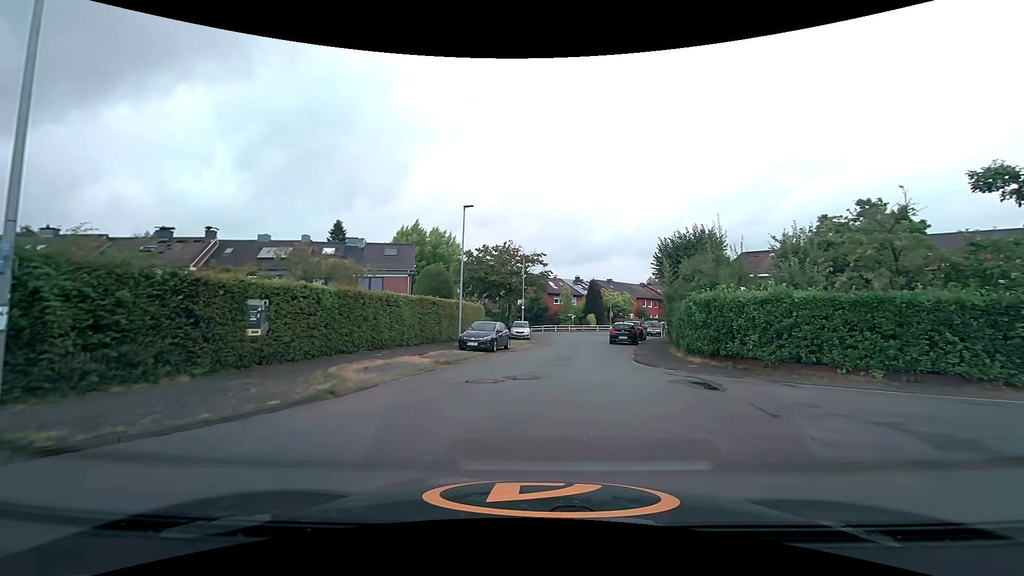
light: Day
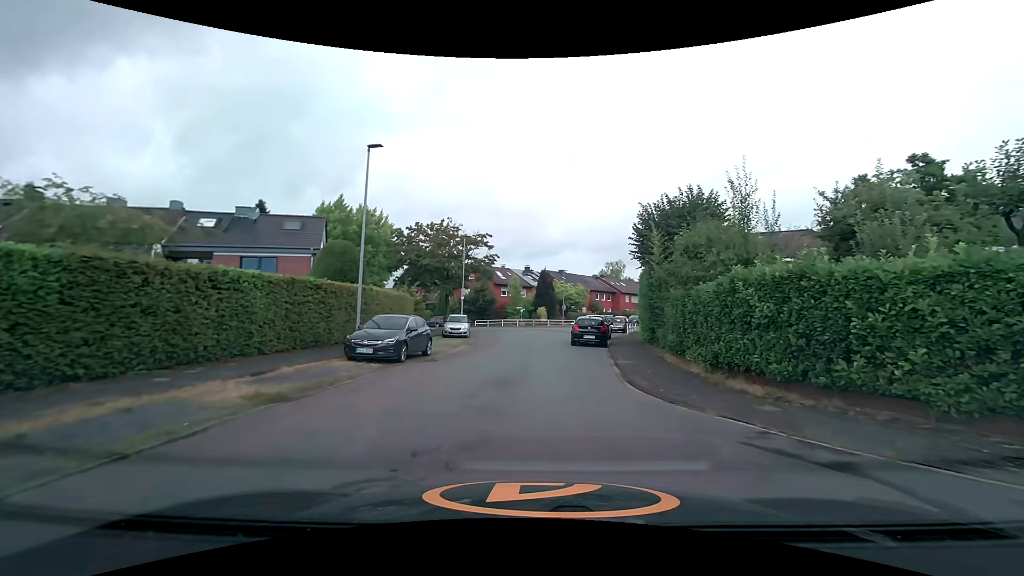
(+0.4, +8.7) m; +6°
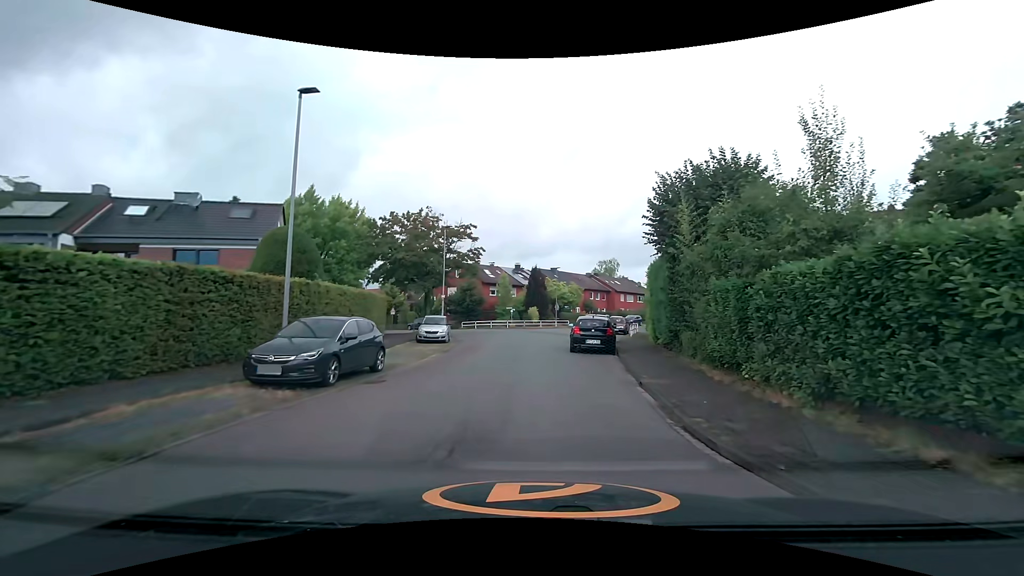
(+0.1, +4.8) m; +2°
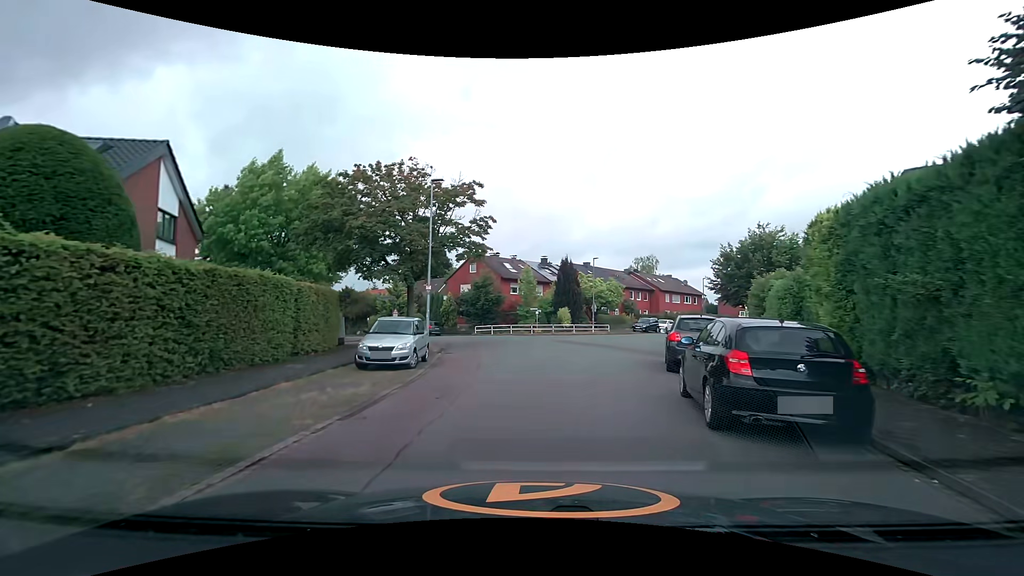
(-0.5, +12.9) m; -4°
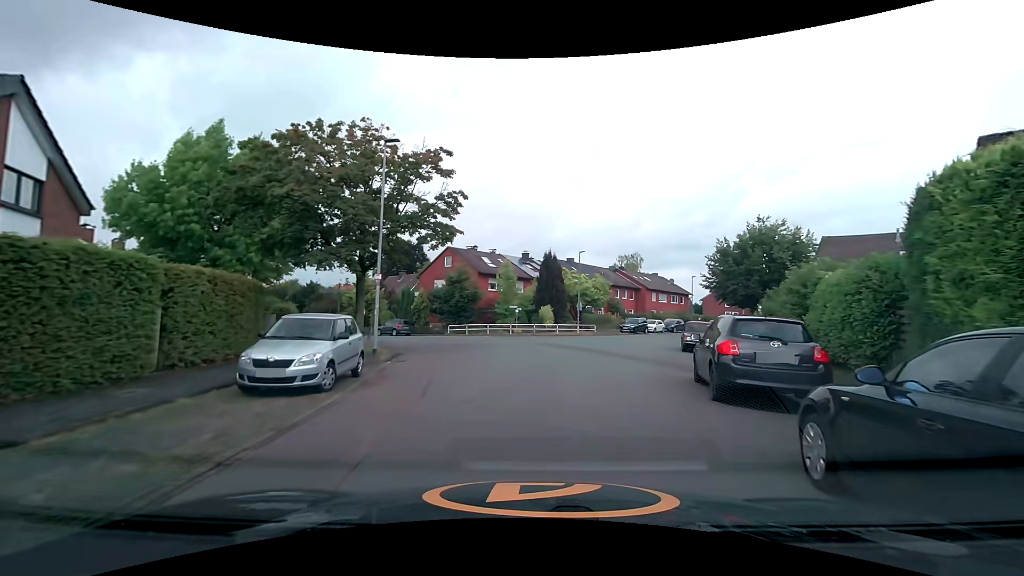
(0.0, +4.8) m; +1°
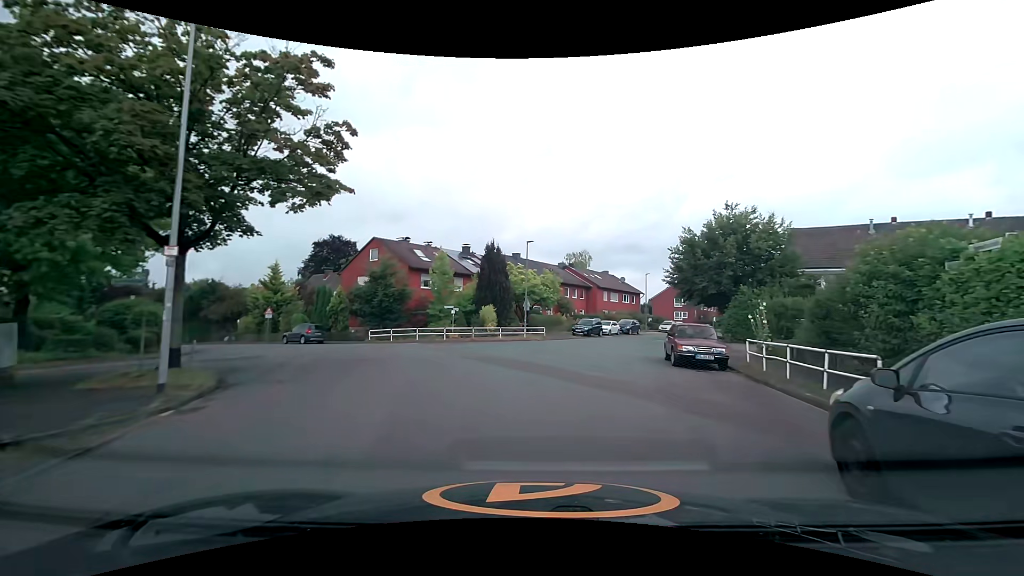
(+0.5, +7.5) m; +6°
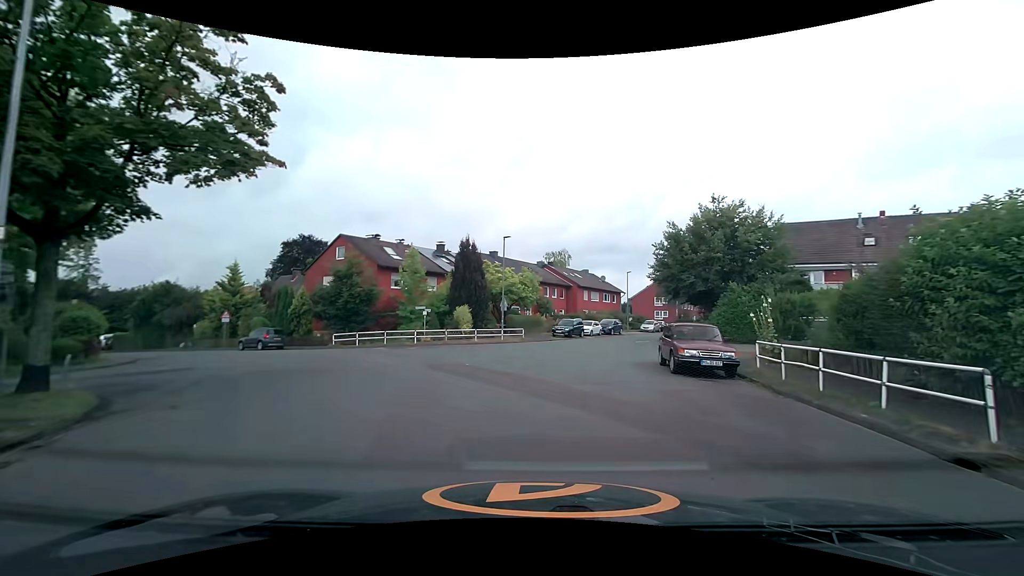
(+0.1, +2.6) m; +2°
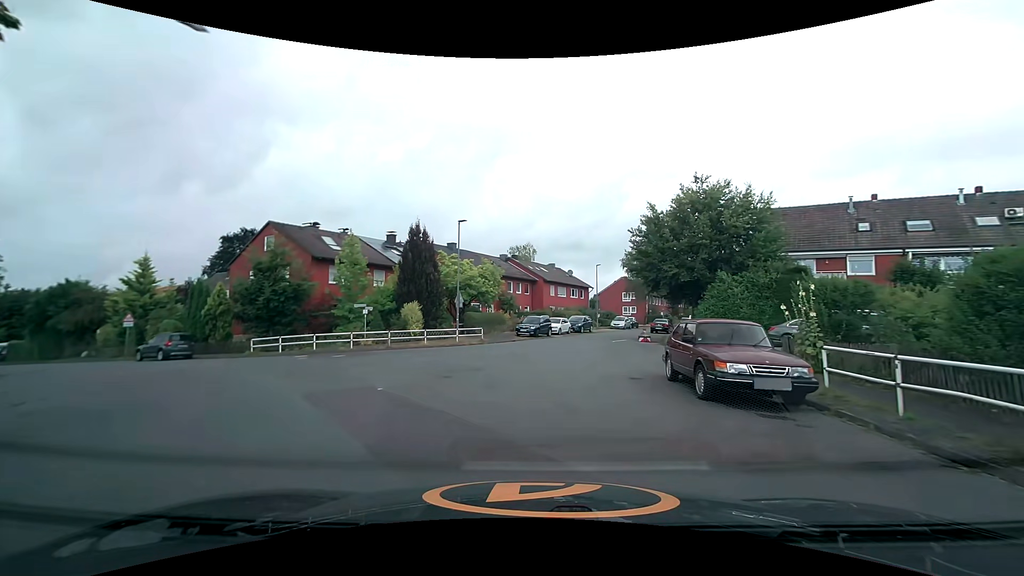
(+0.3, +5.3) m; +6°
